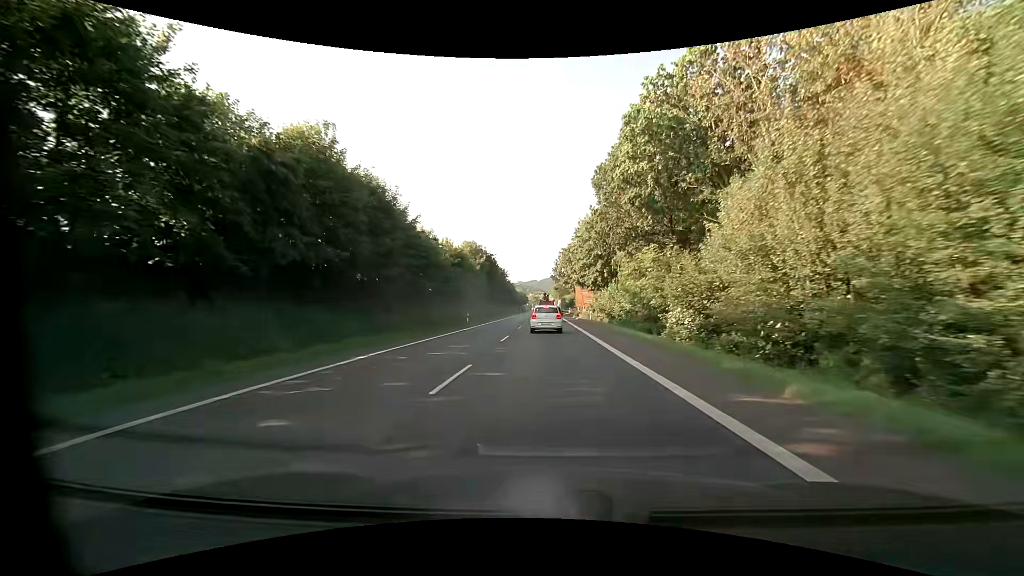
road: primary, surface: asphalt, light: Day
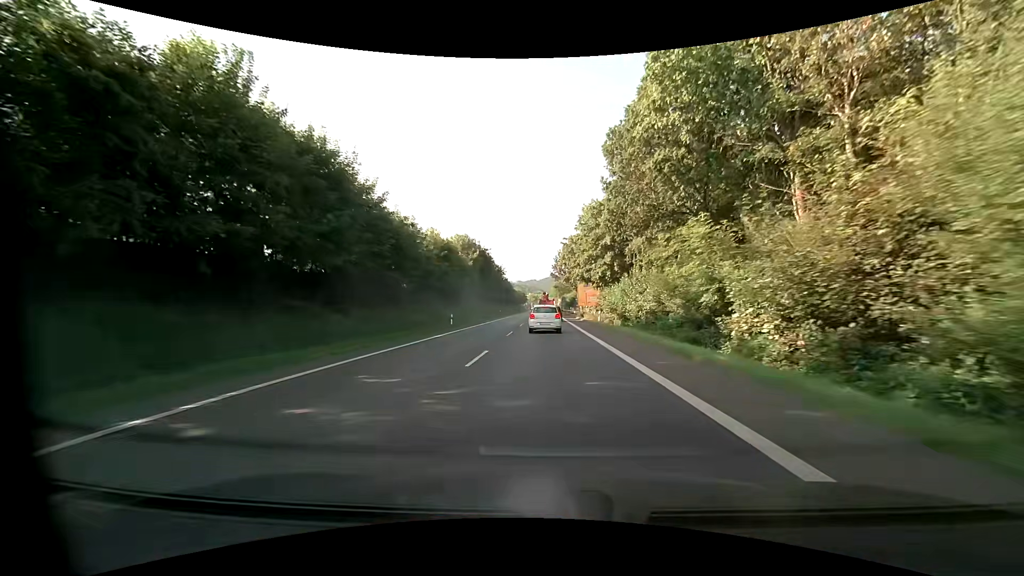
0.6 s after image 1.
(0.0, +8.5) m; 0°
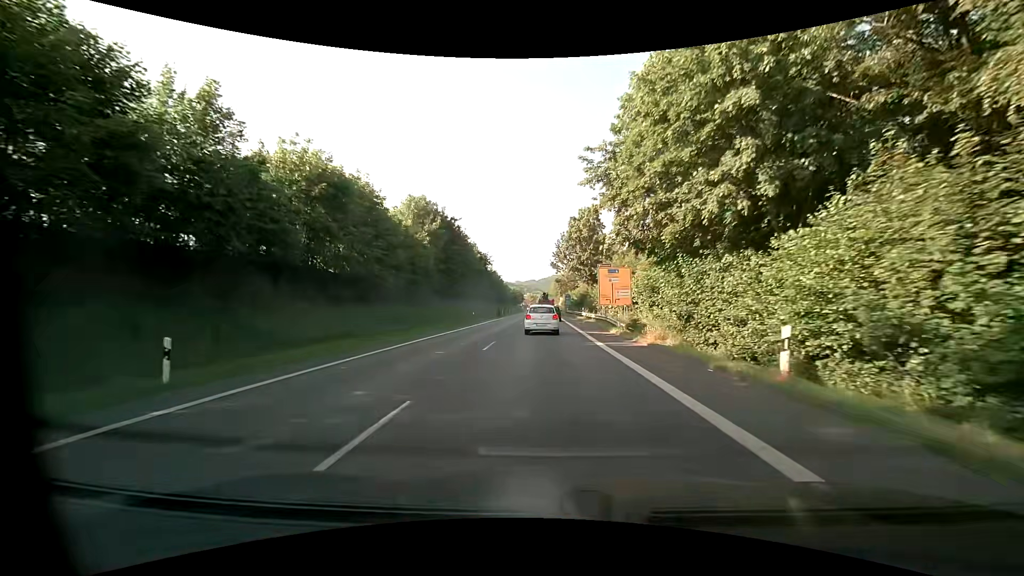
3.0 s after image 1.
(0.0, +32.2) m; 0°
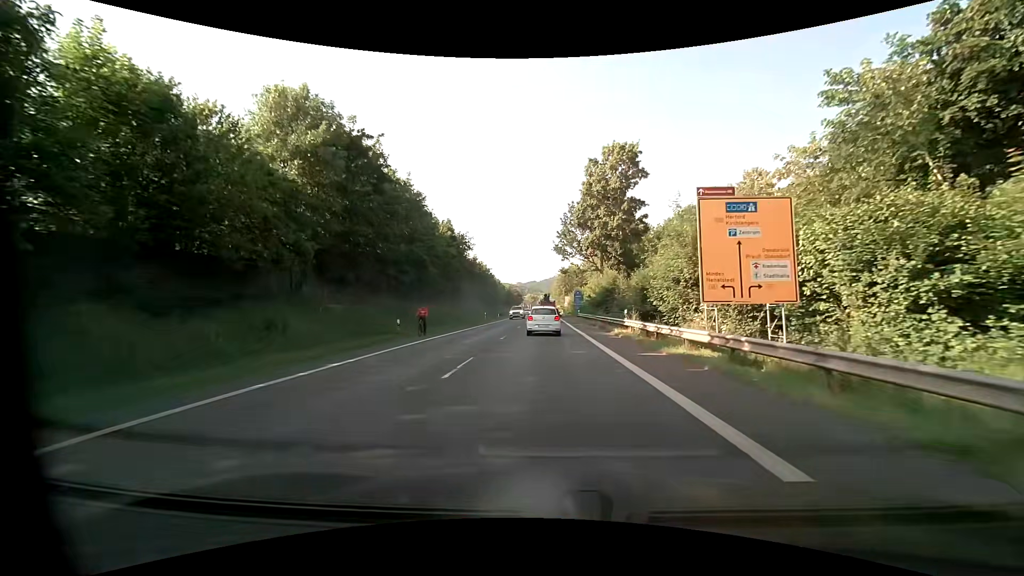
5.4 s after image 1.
(+0.1, +30.3) m; 0°
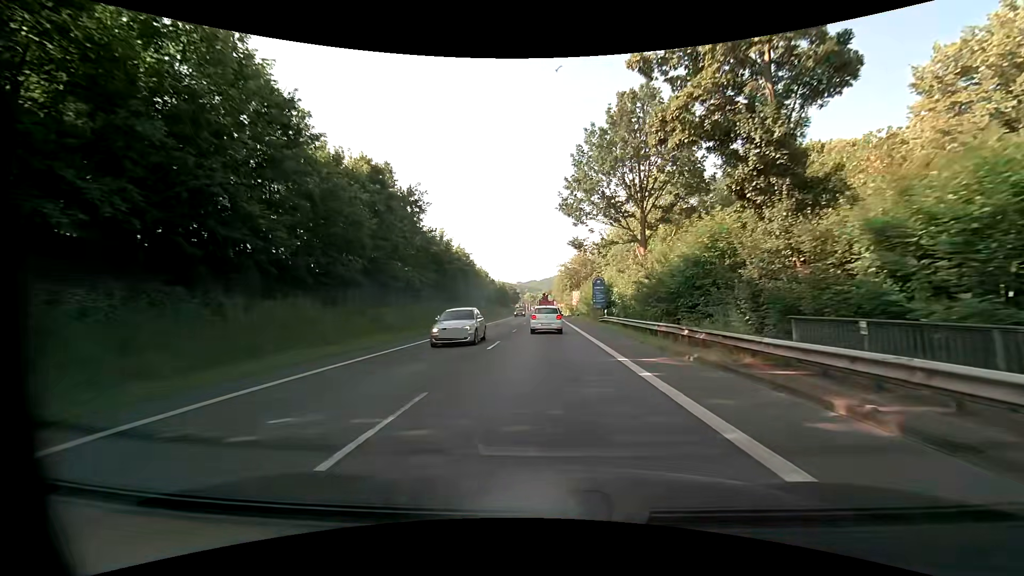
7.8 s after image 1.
(0.0, +30.2) m; 0°
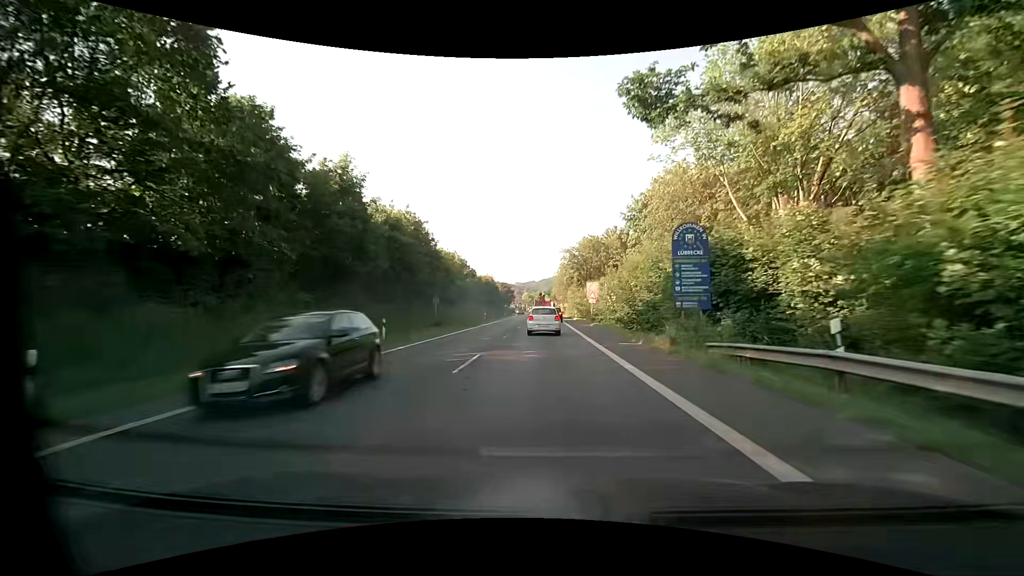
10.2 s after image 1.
(+0.1, +30.4) m; 0°
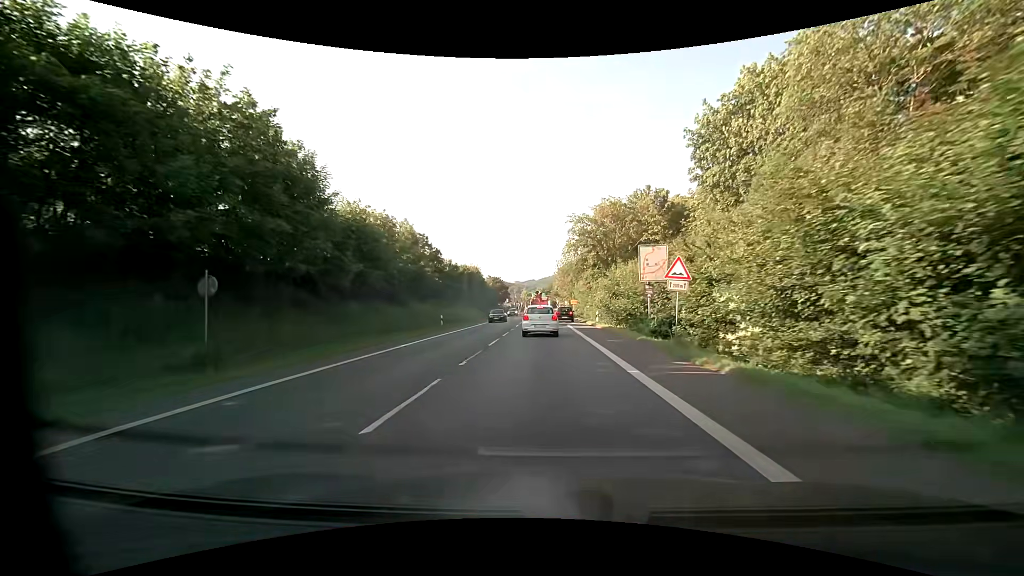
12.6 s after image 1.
(0.0, +29.1) m; 0°
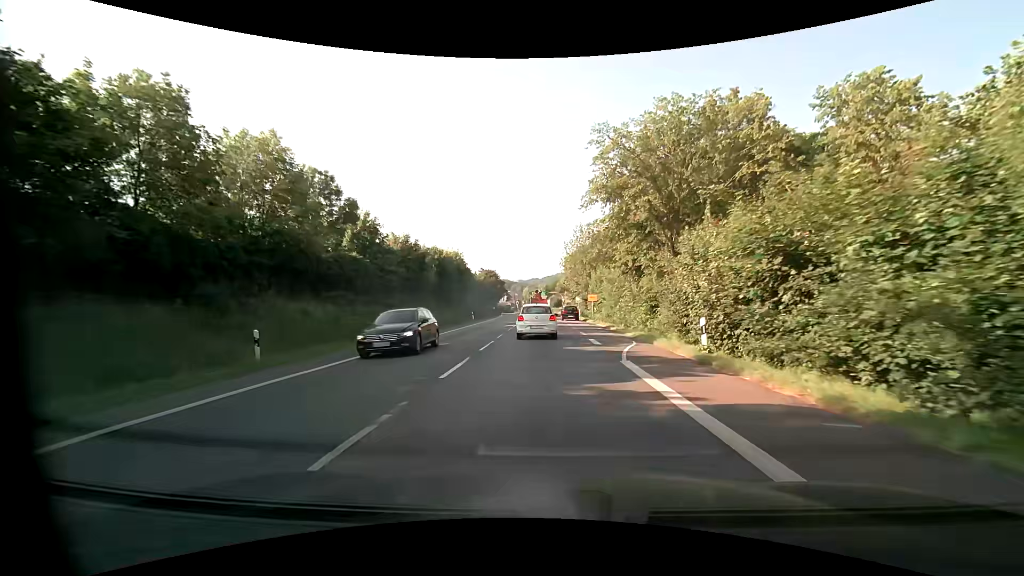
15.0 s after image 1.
(-0.1, +26.6) m; -1°
(0, +10) (0, +20) (0, +30) (0, +40) (0, +50) (-1, +60) (-1, +70) (-1, +80) (-1, +90) (-1, +100) m
